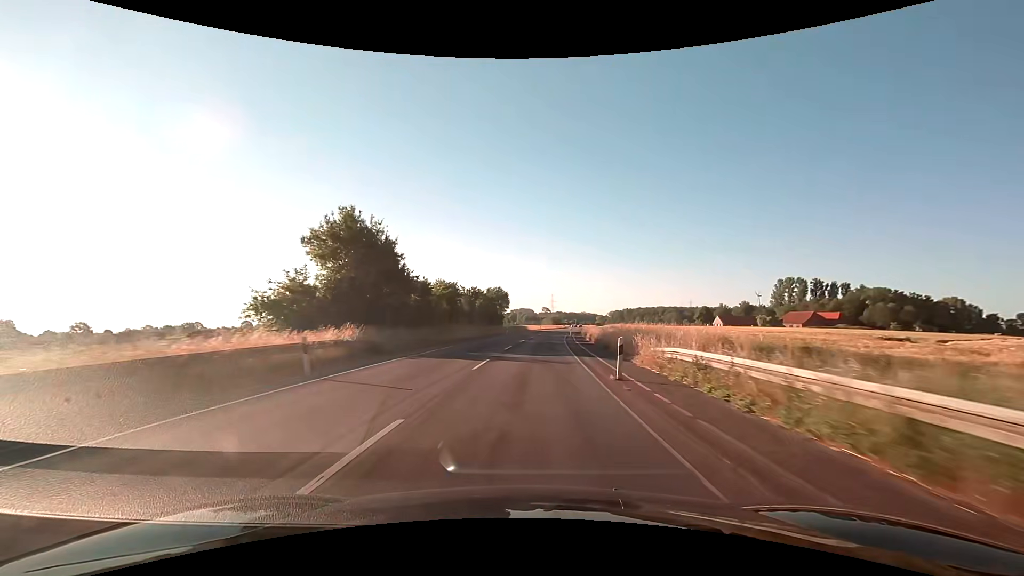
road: secondary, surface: asphalt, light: Day
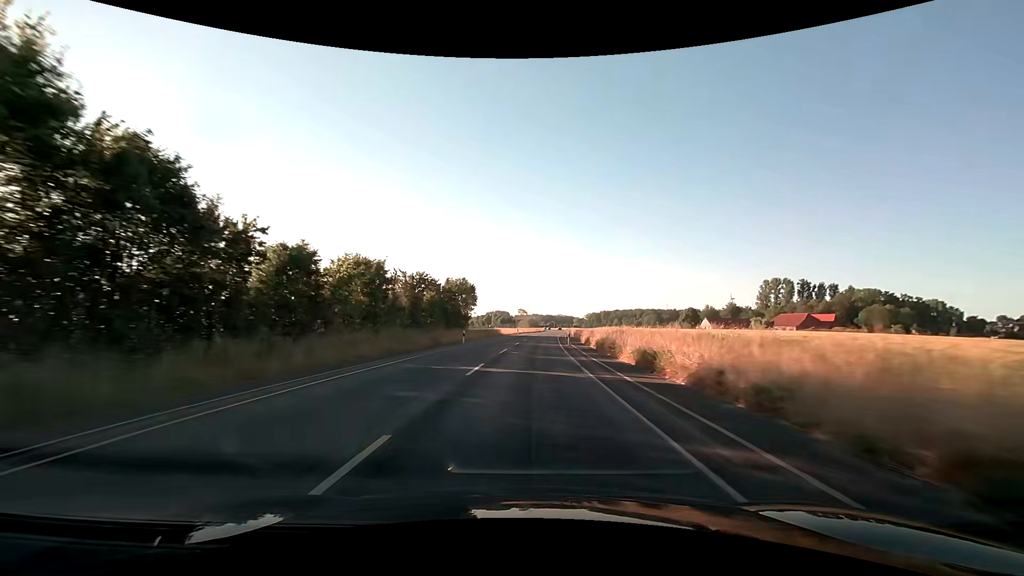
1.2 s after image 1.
(+0.6, +24.9) m; +3°
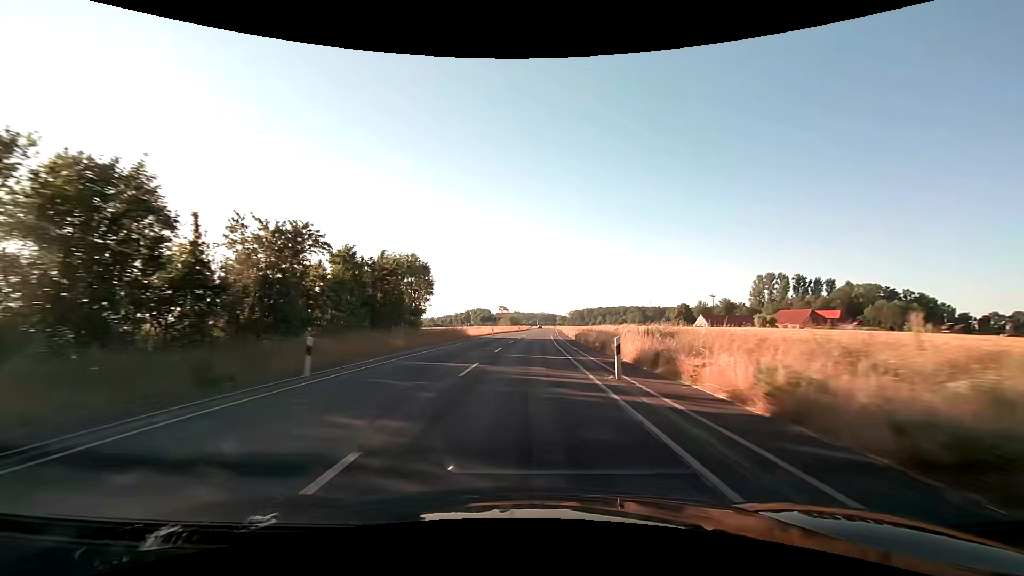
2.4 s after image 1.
(+0.5, +24.9) m; +2°
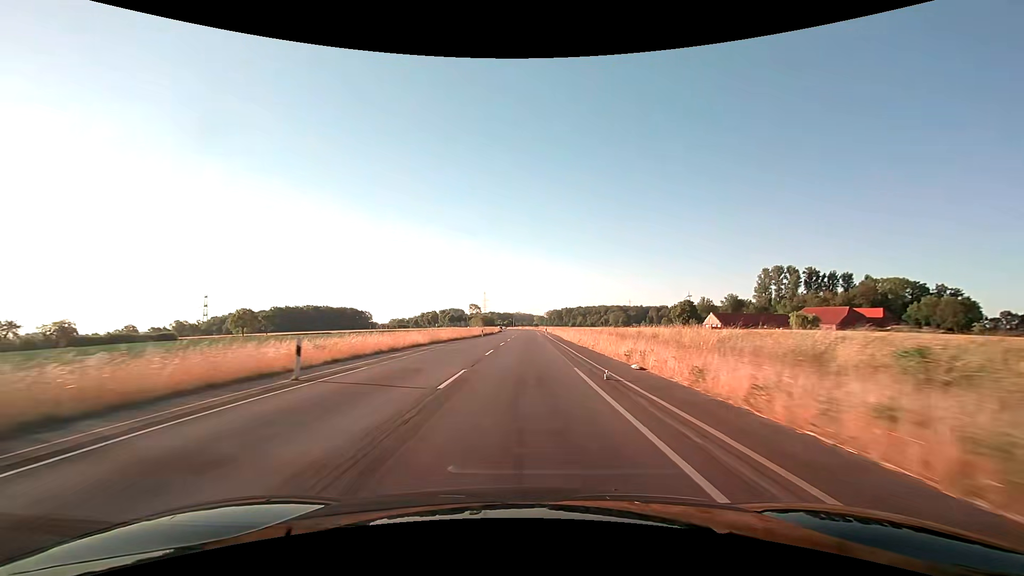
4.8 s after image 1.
(+1.1, +49.9) m; +3°
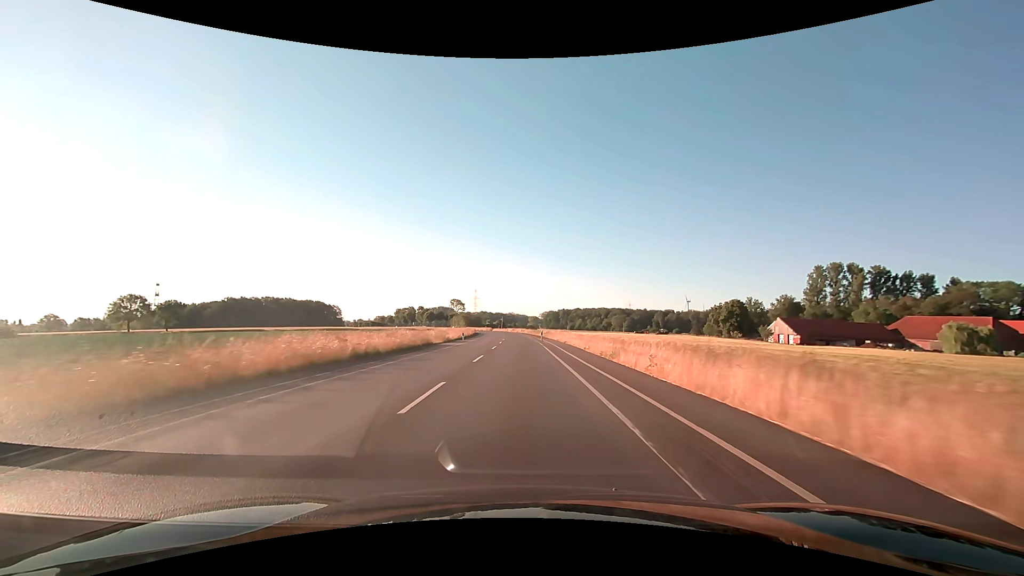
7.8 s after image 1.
(+0.5, +62.5) m; +1°
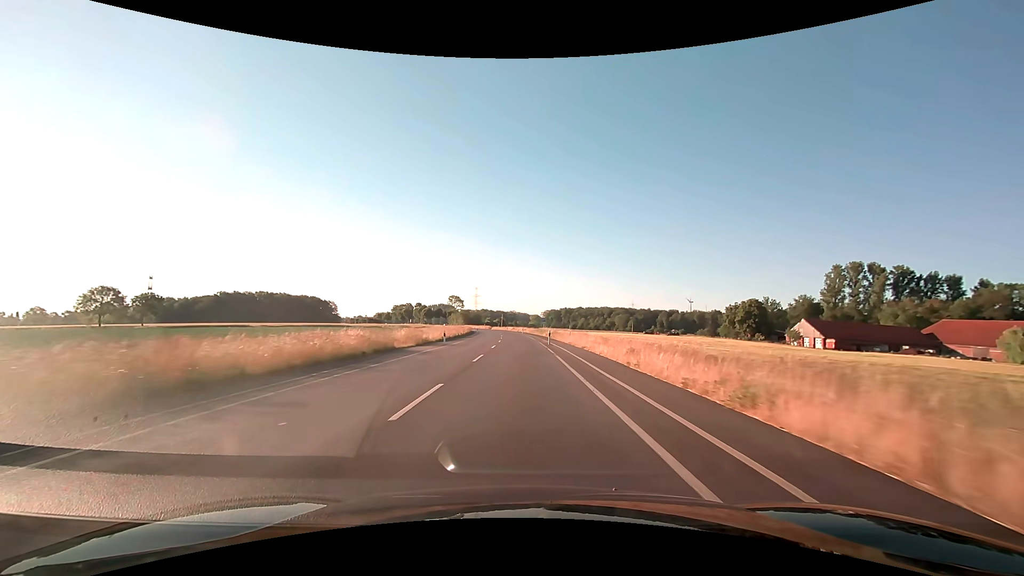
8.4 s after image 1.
(0.0, +12.5) m; 0°
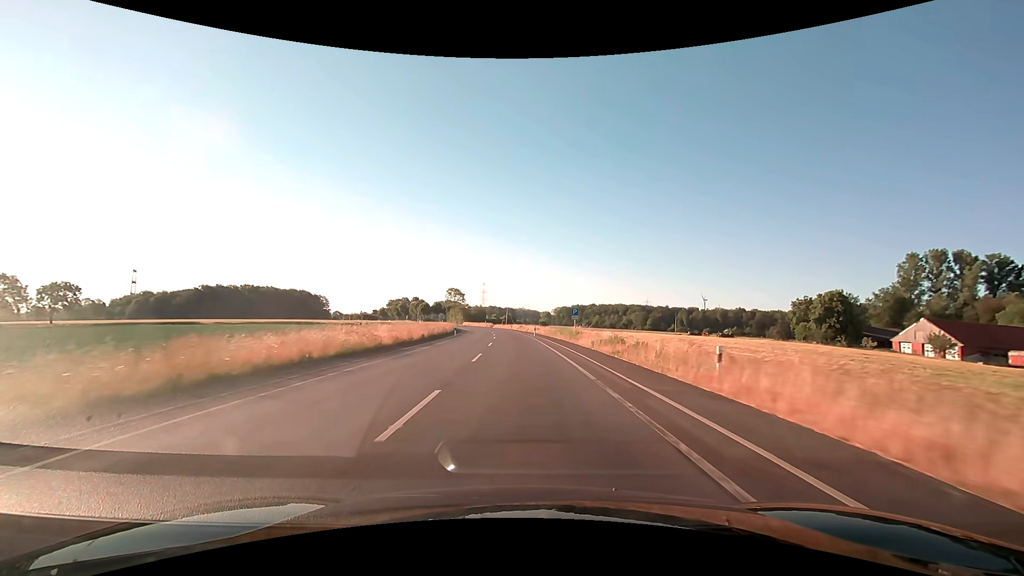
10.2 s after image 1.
(-0.2, +37.5) m; -1°
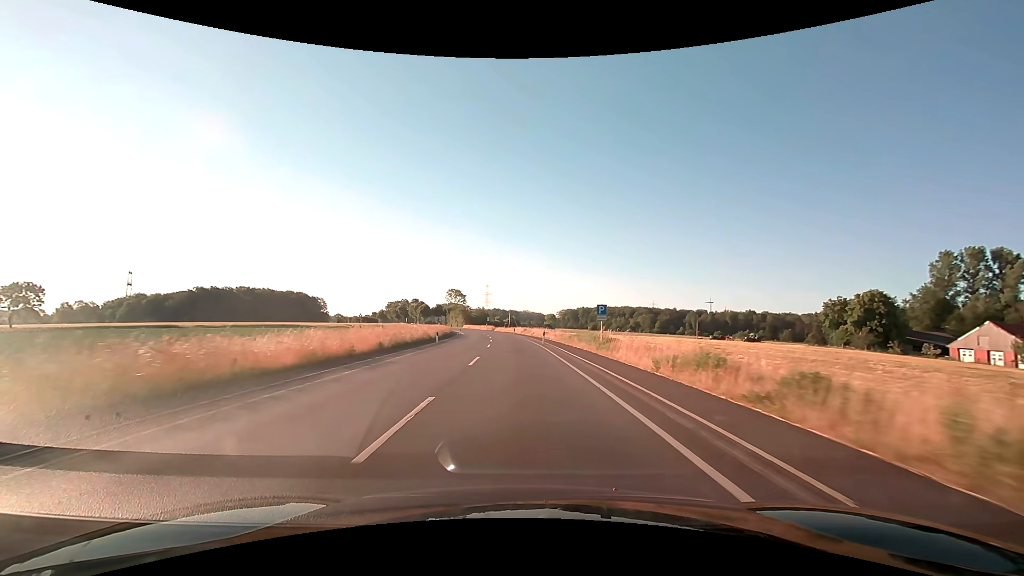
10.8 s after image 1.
(0.0, +12.5) m; 0°
(0, +10) (0, +20) (0, +30) (-1, +40) (-1, +50) (-2, +60) (-3, +70) (-4, +80) (-6, +90) (-7, +100) m
